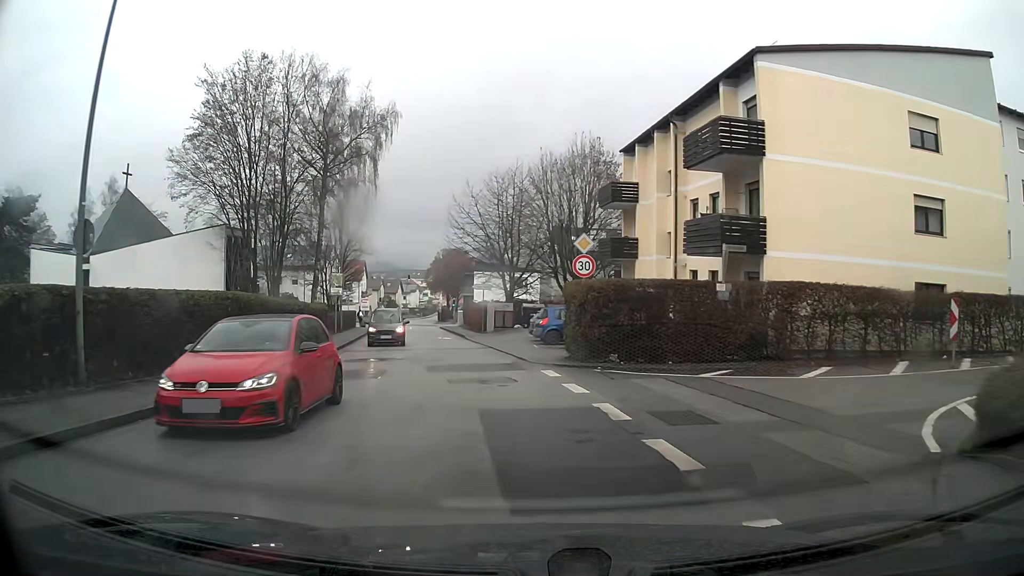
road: unclassified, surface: asphalt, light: Day
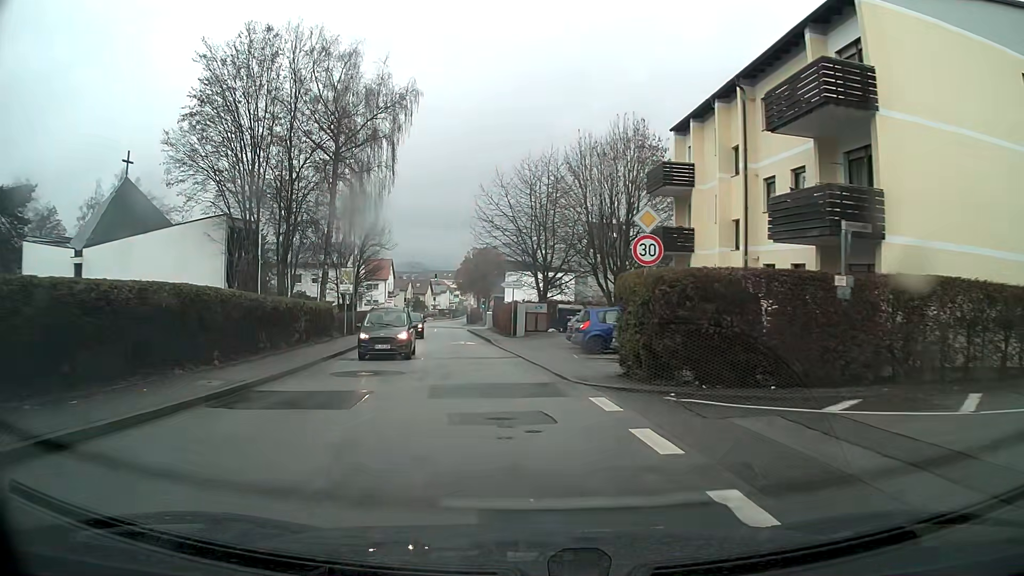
(-0.1, +5.0) m; -3°
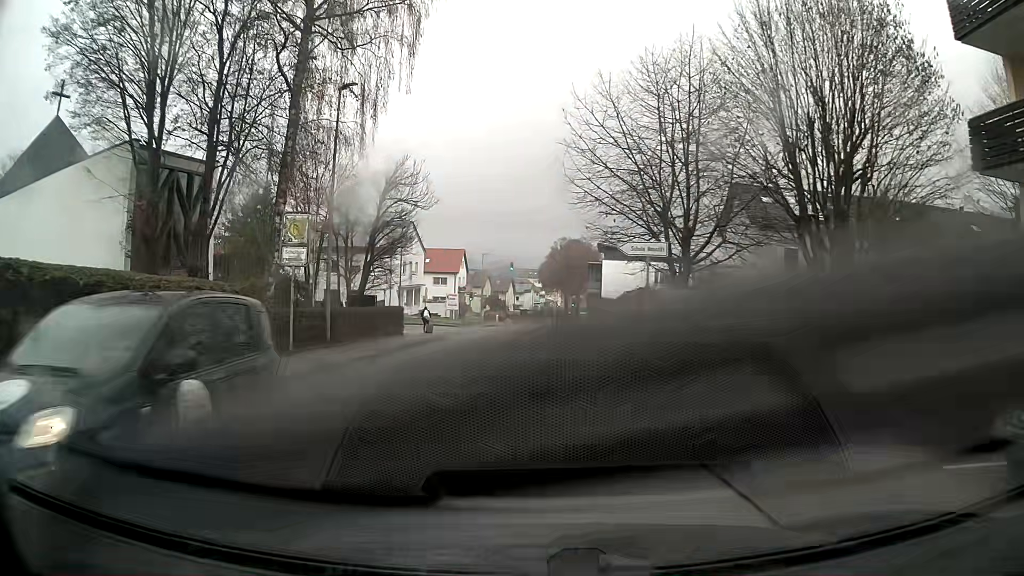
(-1.2, +19.6) m; -6°
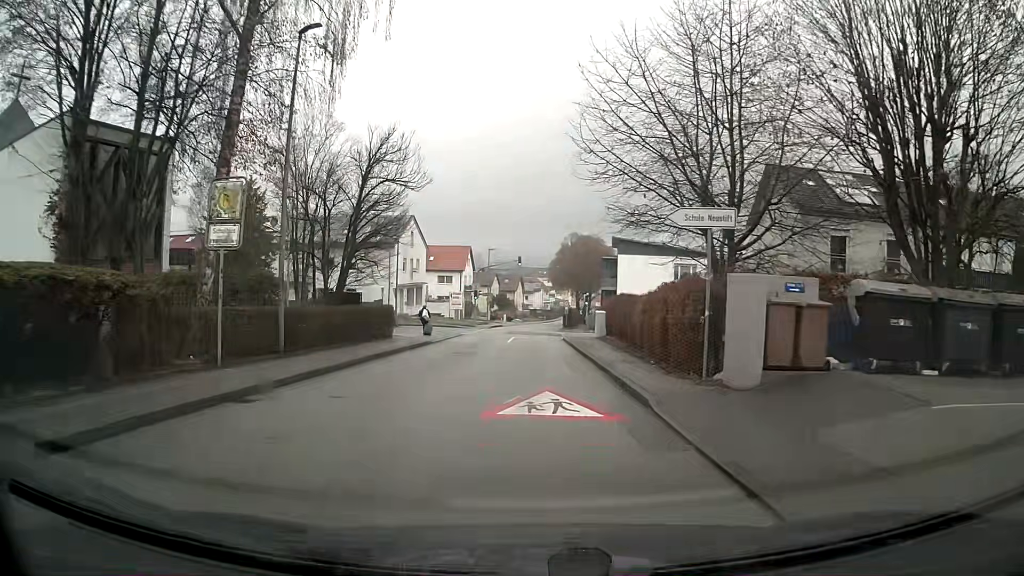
(0.0, +4.9) m; -1°
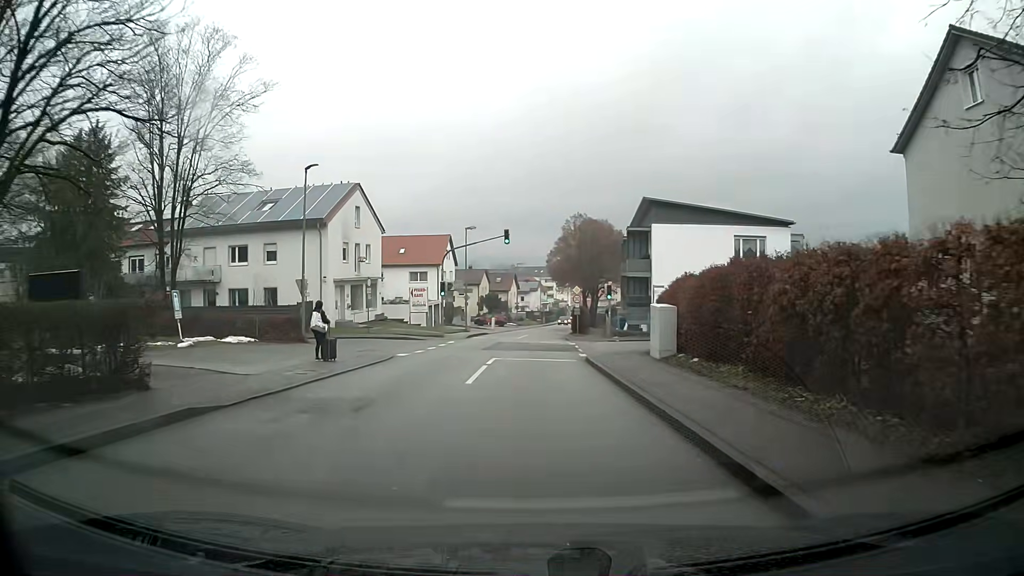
(0.0, +19.5) m; 0°
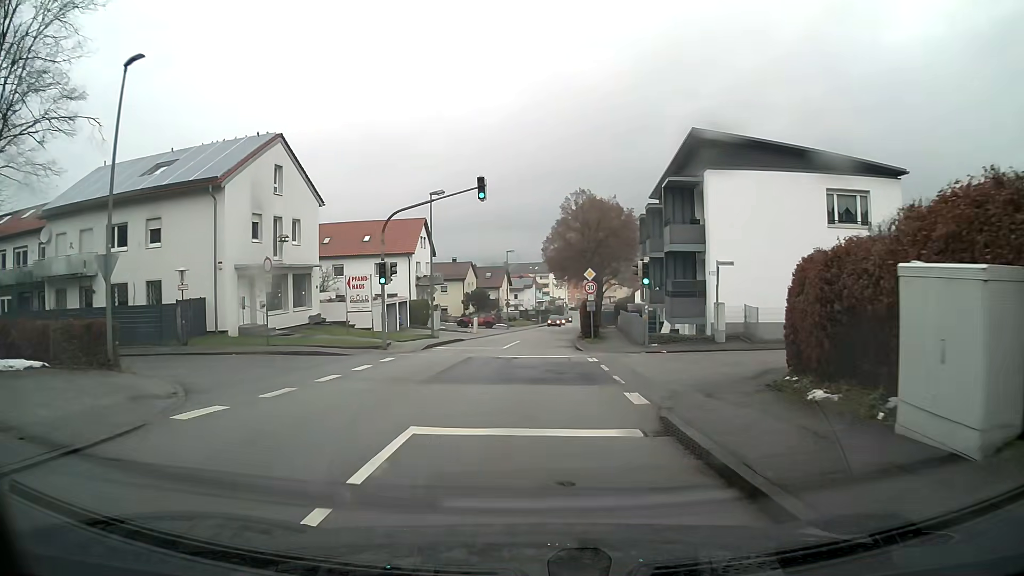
(+0.1, +14.5) m; 0°
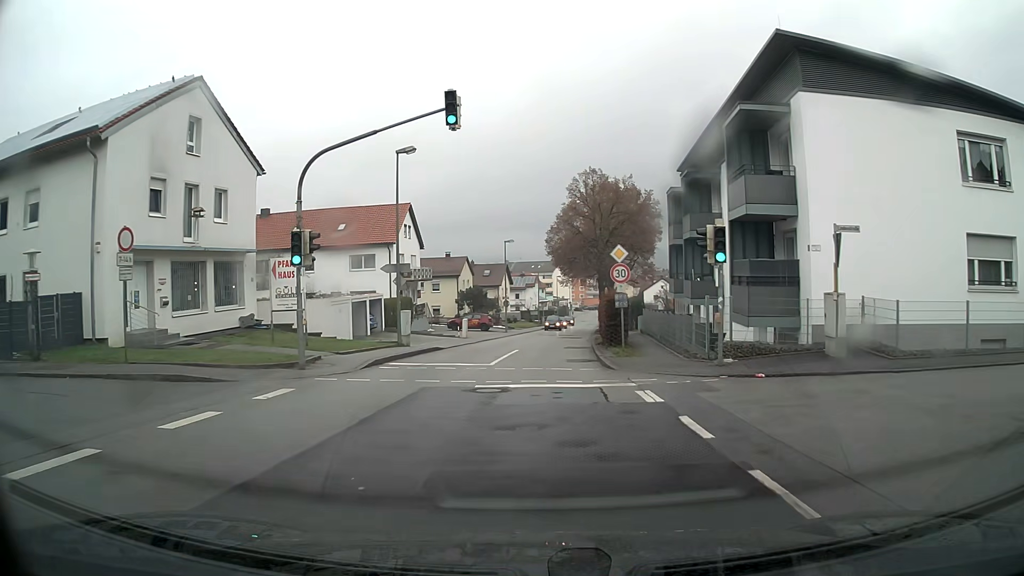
(0.0, +9.6) m; 0°
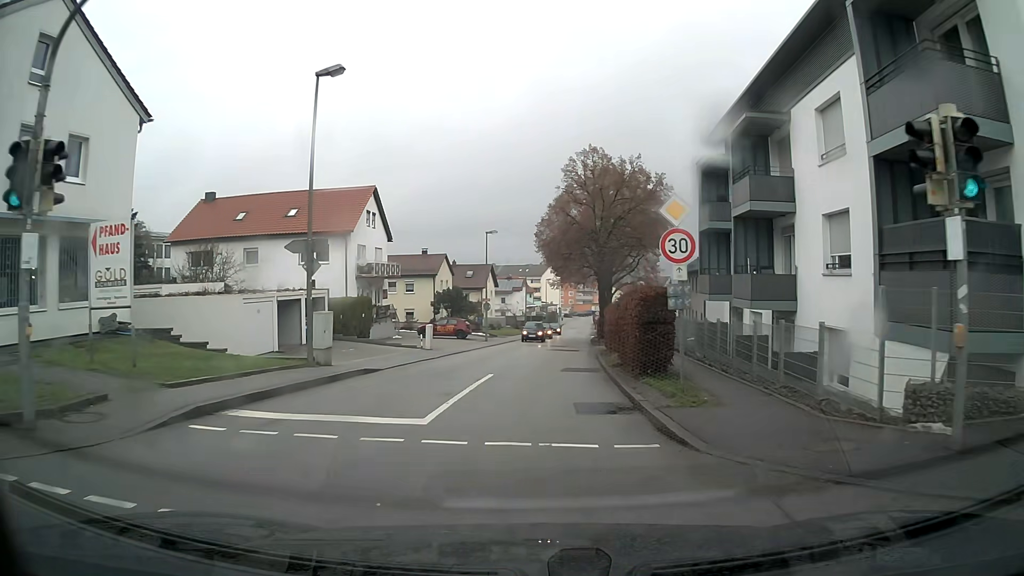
(+0.1, +9.6) m; +1°
